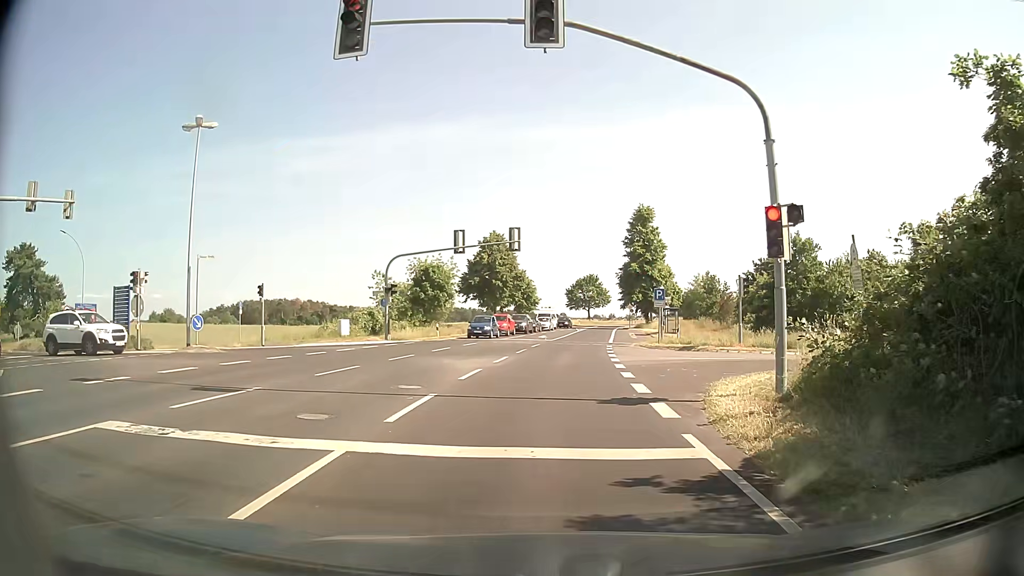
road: secondary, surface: asphalt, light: Day
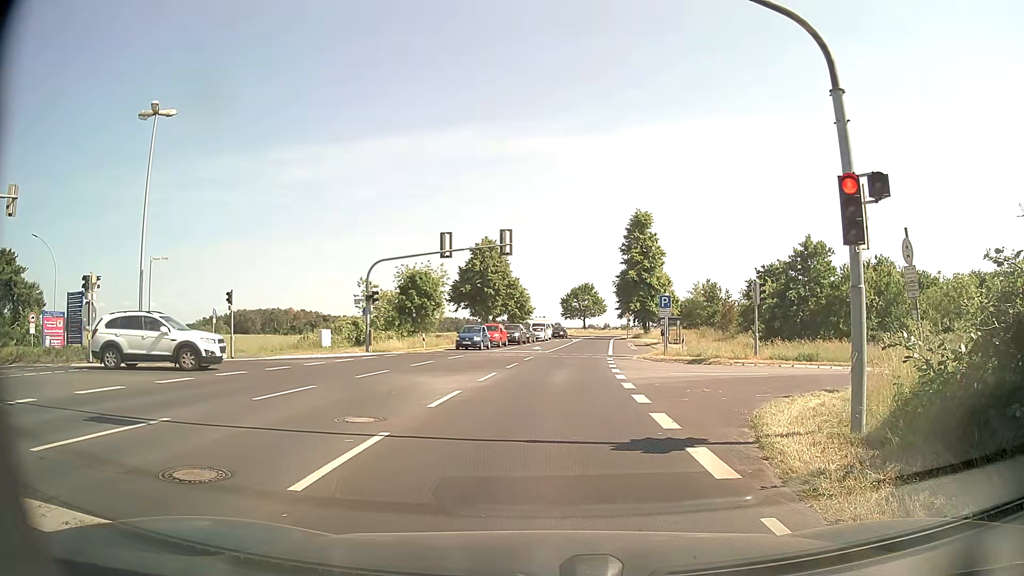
(0.0, +2.9) m; 0°
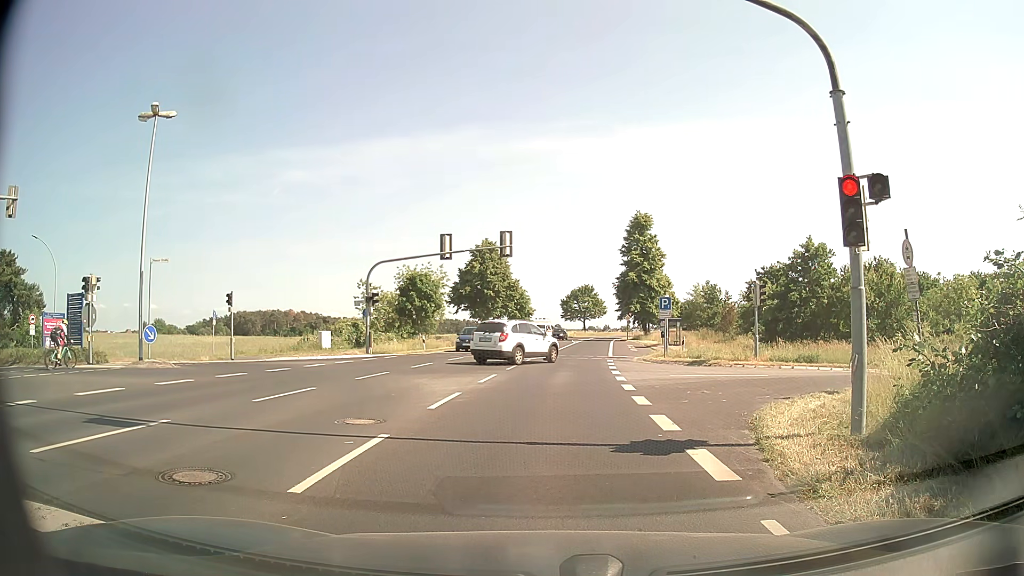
(0.0, +0.1) m; 0°
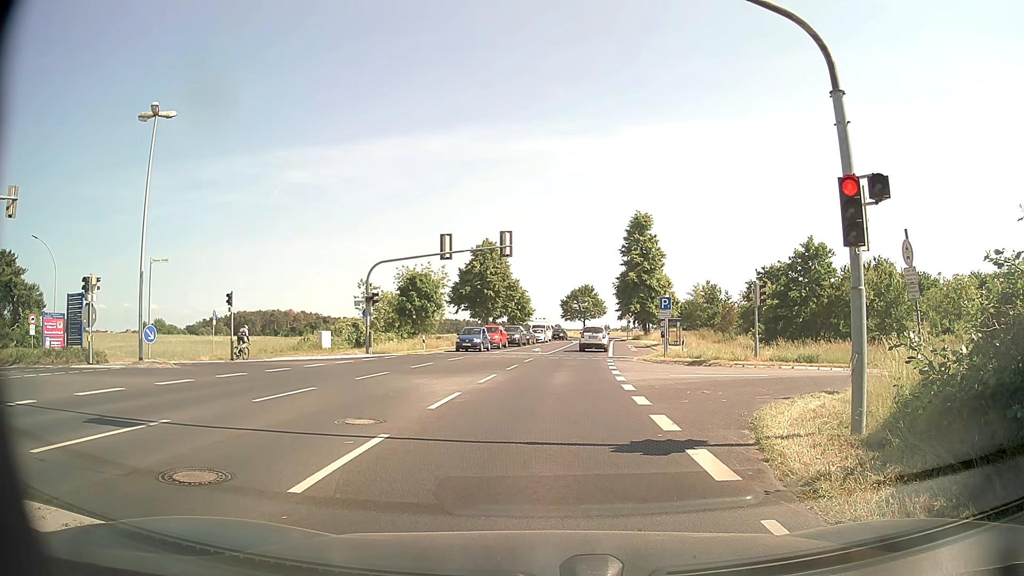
(0.0, 0.0) m; 0°
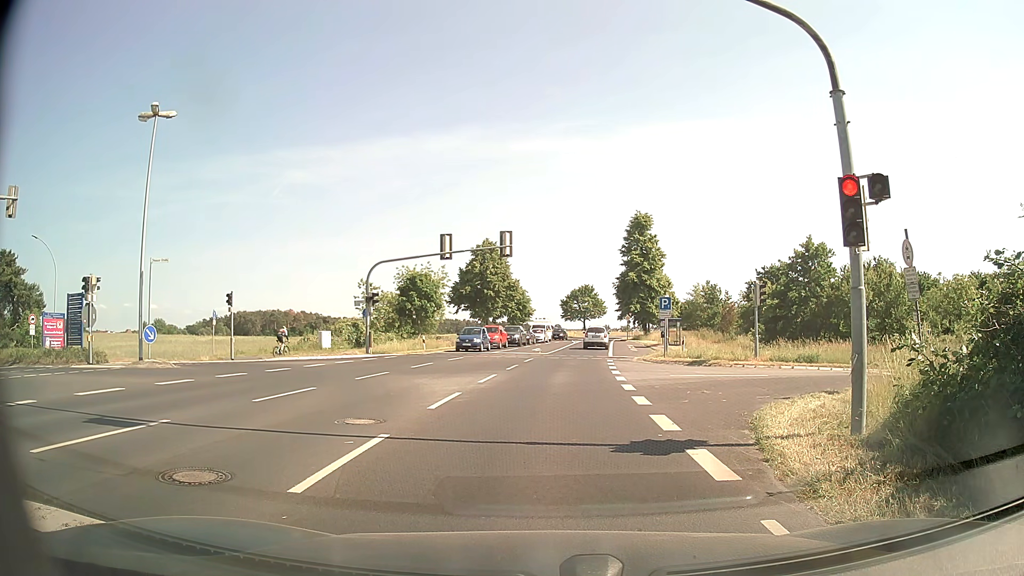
(0.0, 0.0) m; 0°
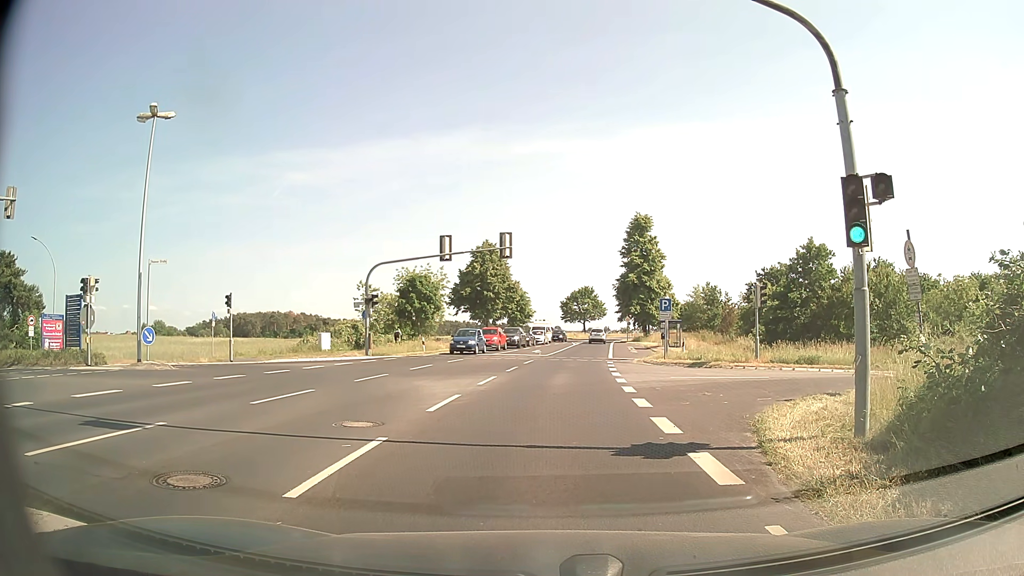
(0.0, +0.1) m; 0°
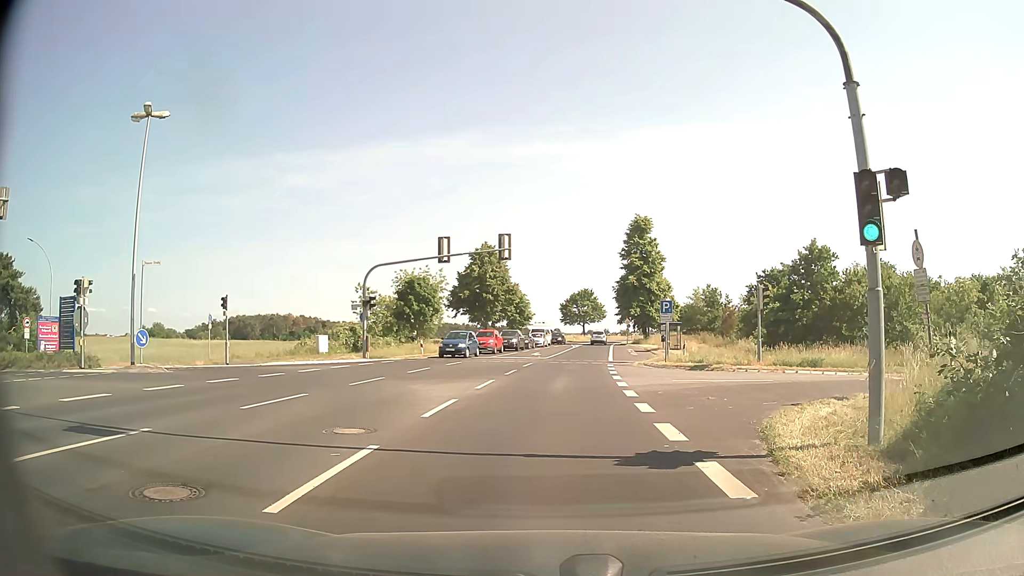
(0.0, +0.4) m; 0°
